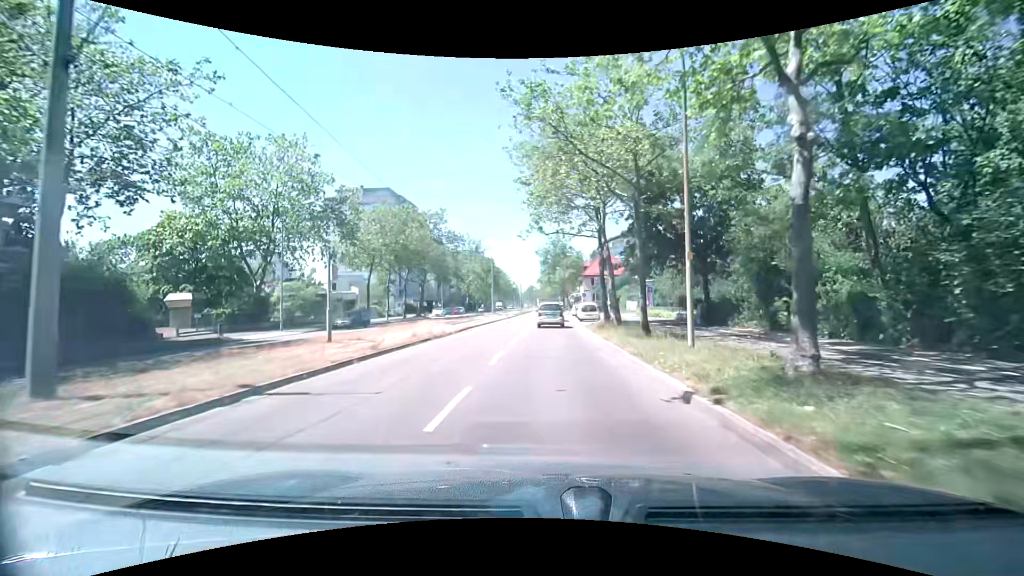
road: tertiary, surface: asphalt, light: Day
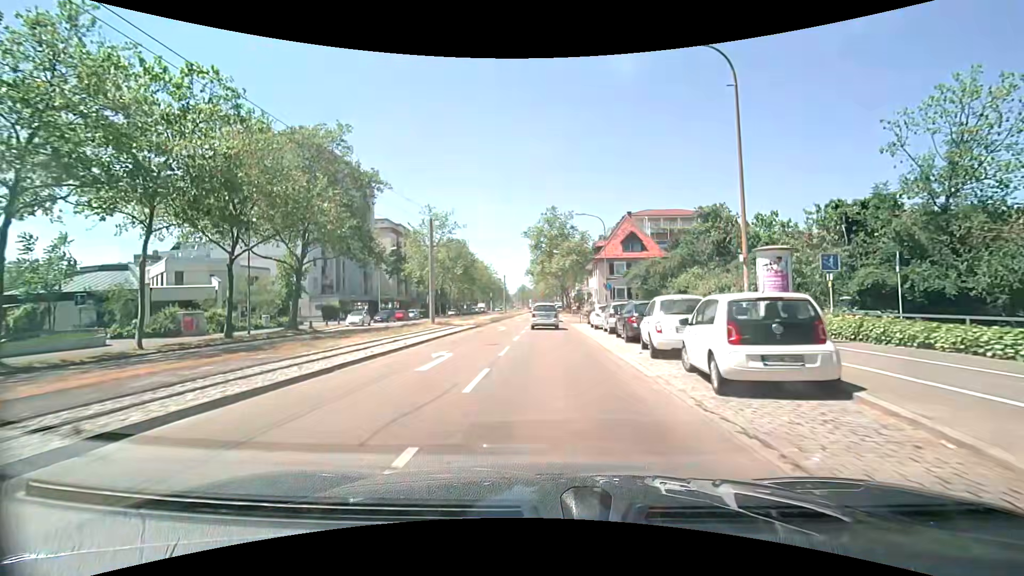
(+0.2, +33.6) m; +1°
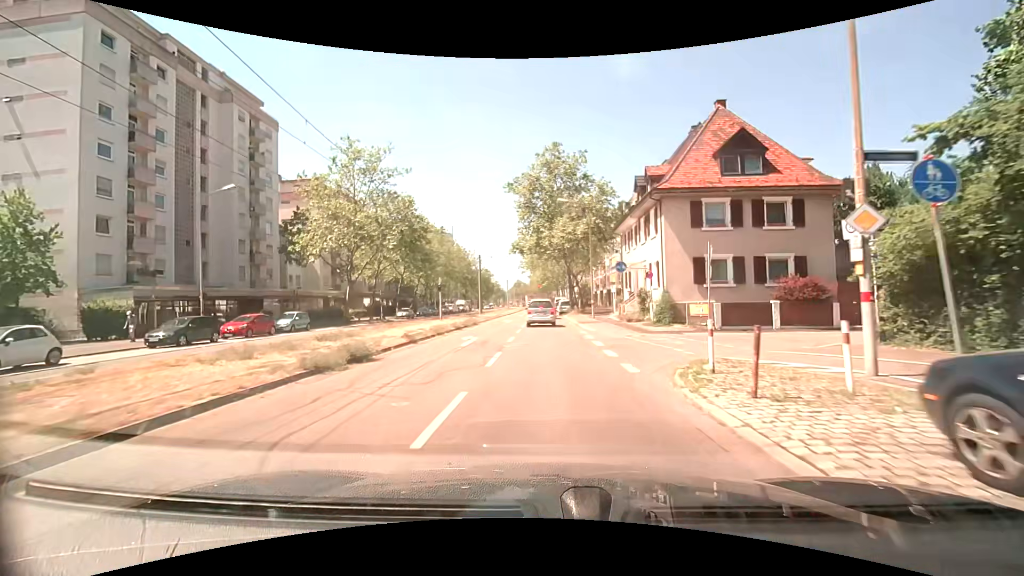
(+0.1, +33.0) m; 0°
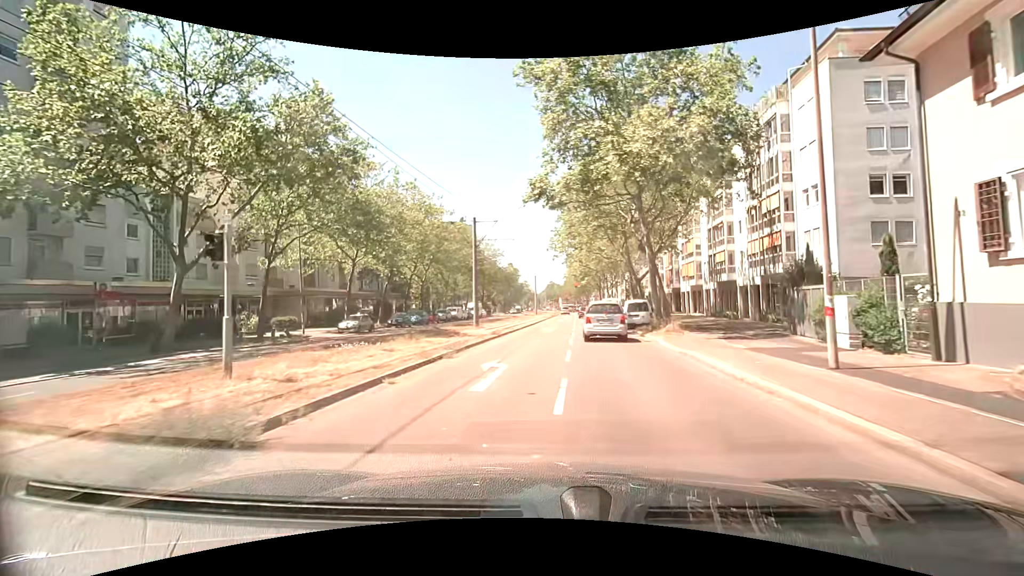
(-1.0, +27.8) m; -4°
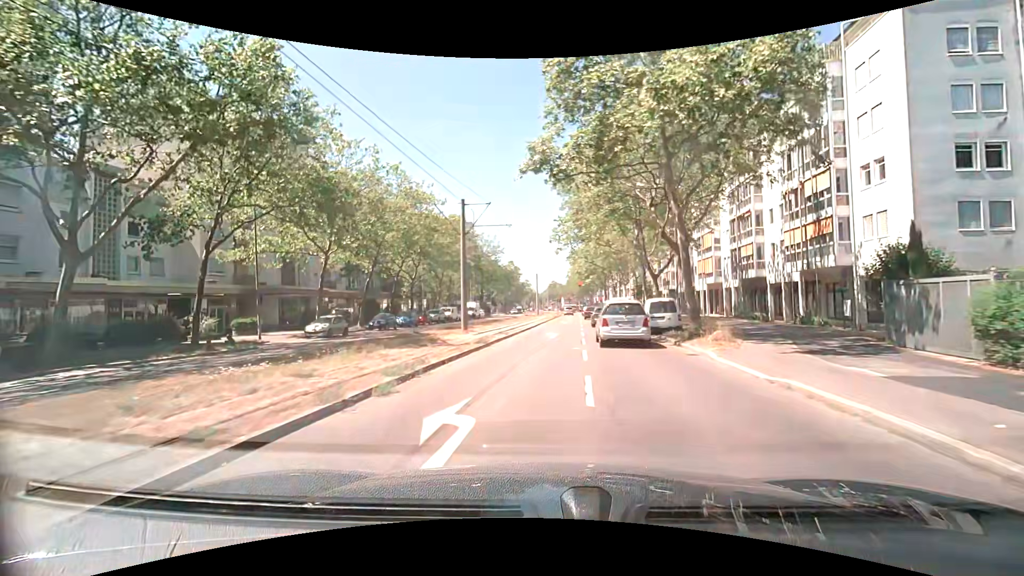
(0.0, +5.8) m; 0°
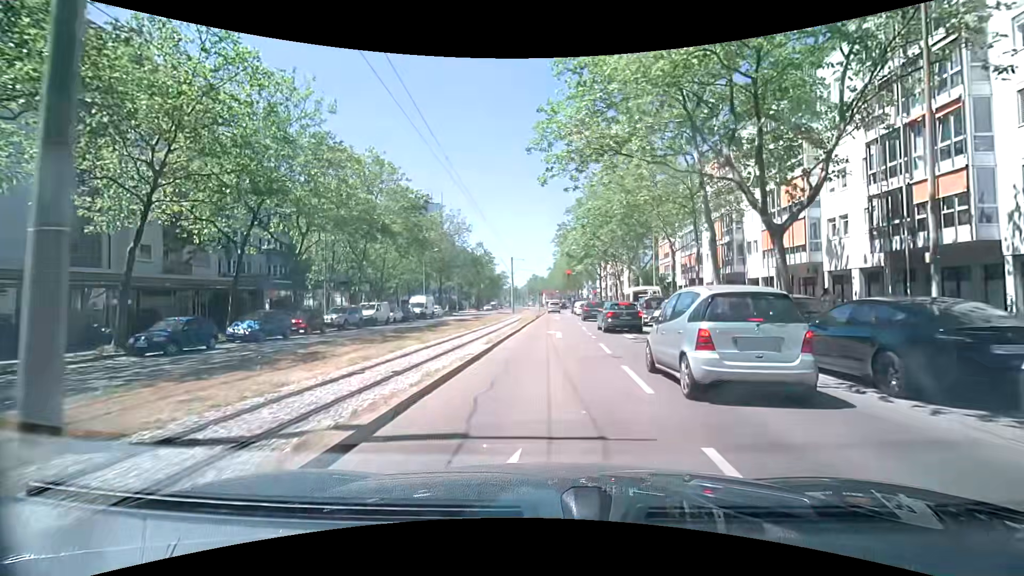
(+0.2, +22.6) m; +2°
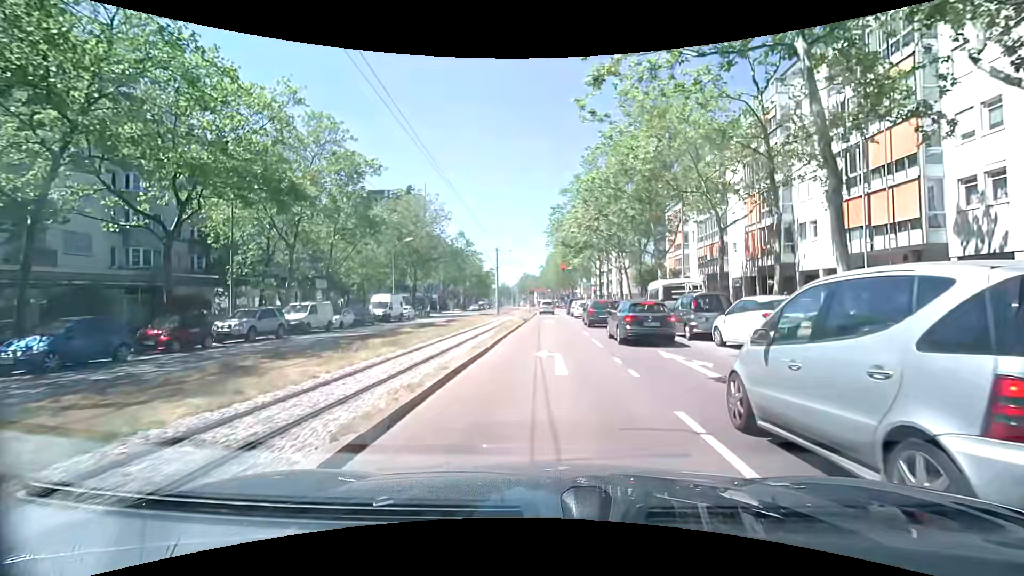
(+0.1, +10.3) m; +2°
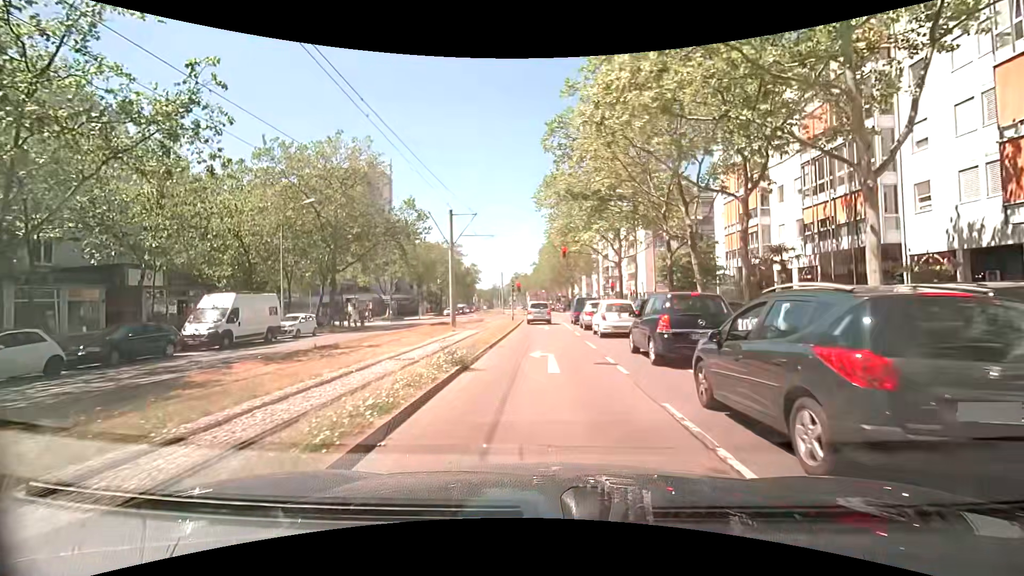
(-0.2, +23.0) m; +1°
